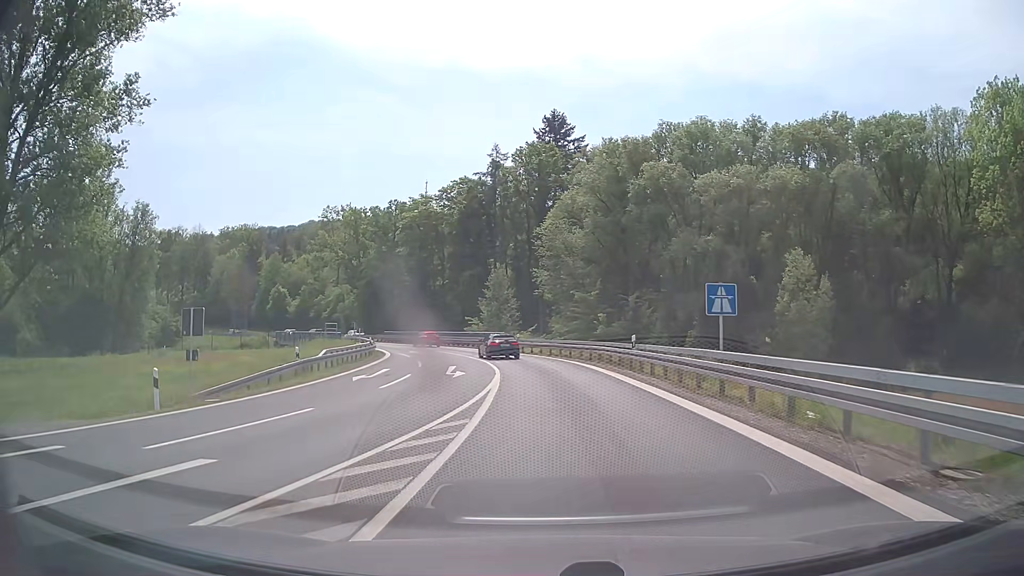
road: motorway_link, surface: asphalt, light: Day
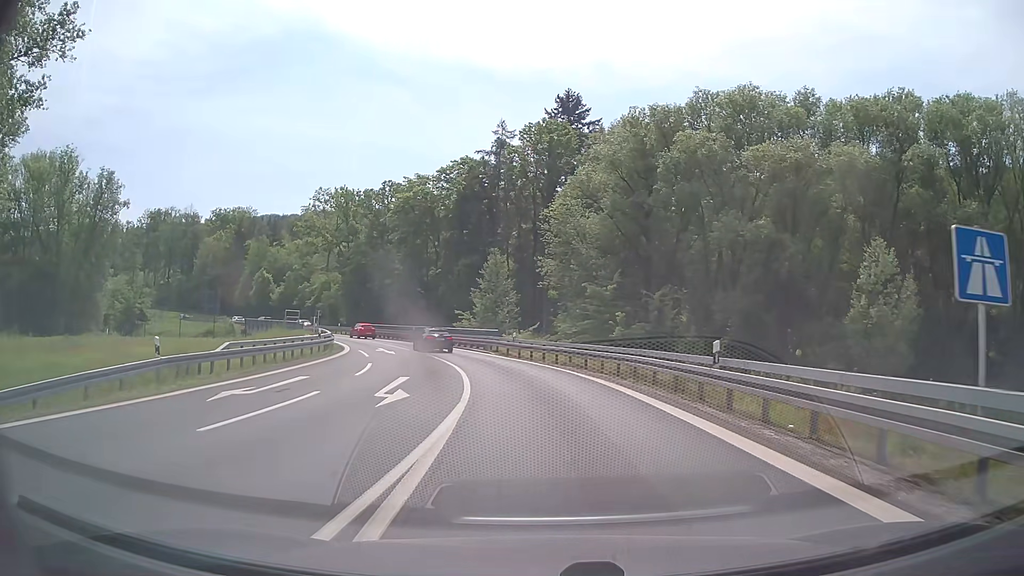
(0.0, +11.6) m; 0°
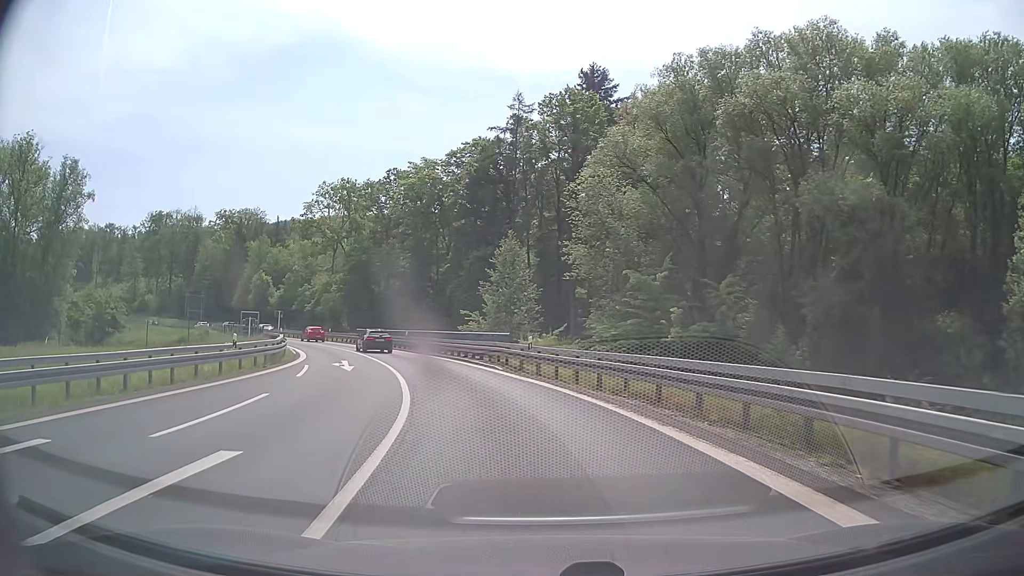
(-0.1, +12.8) m; -2°
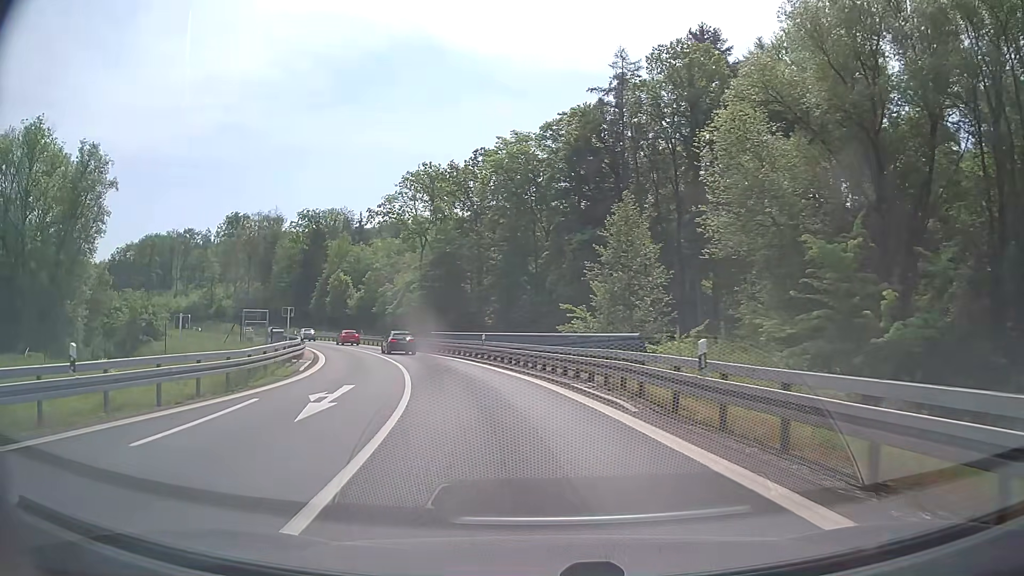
(-1.1, +13.7) m; -10°
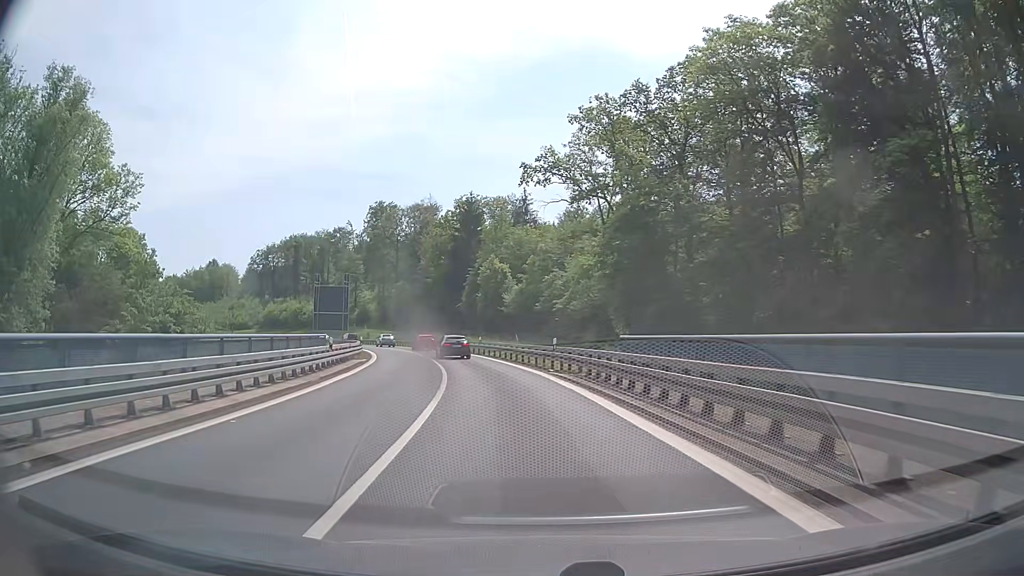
(-4.4, +29.2) m; -16°
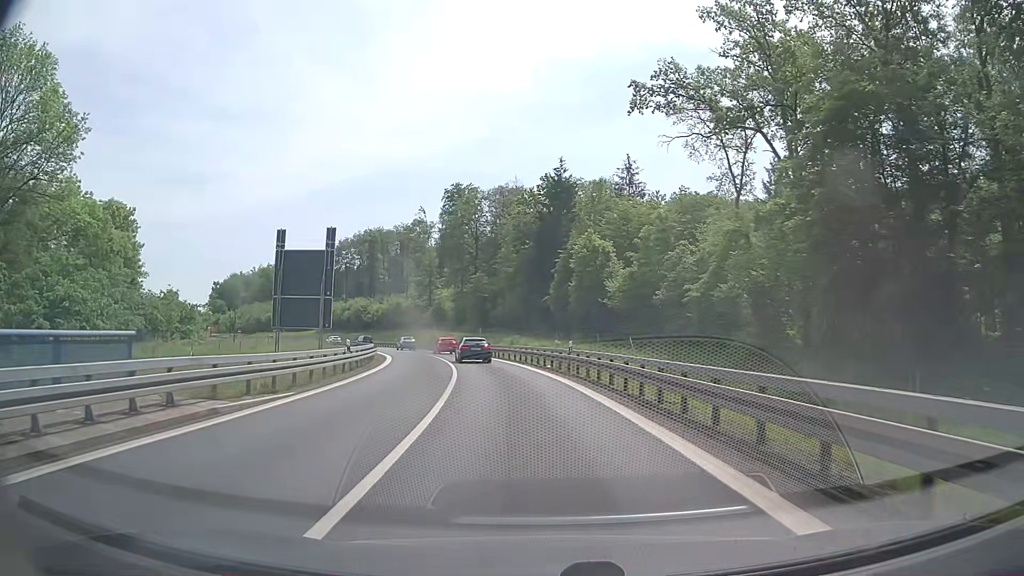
(-1.7, +23.5) m; -8°
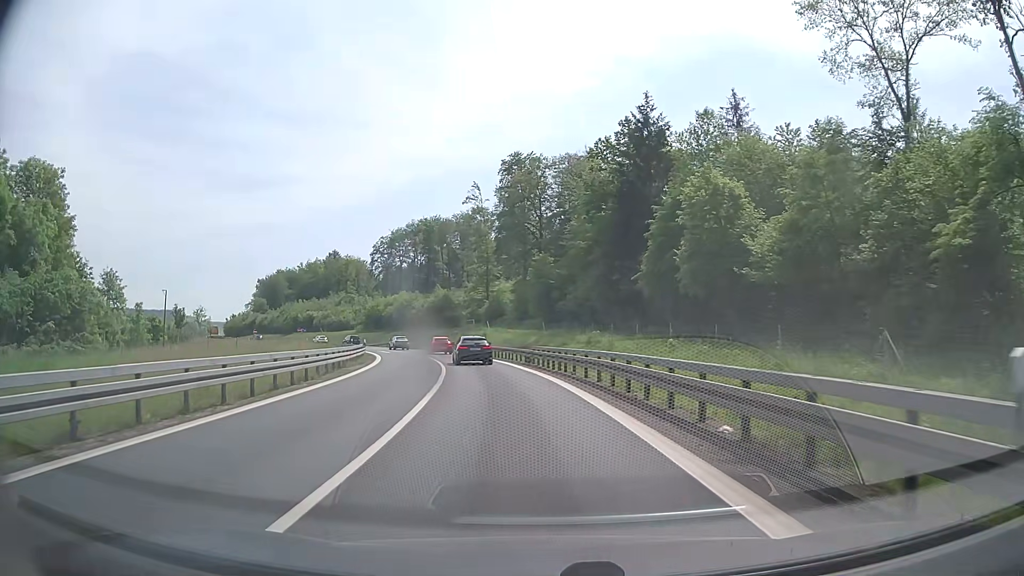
(-1.0, +23.6) m; -6°
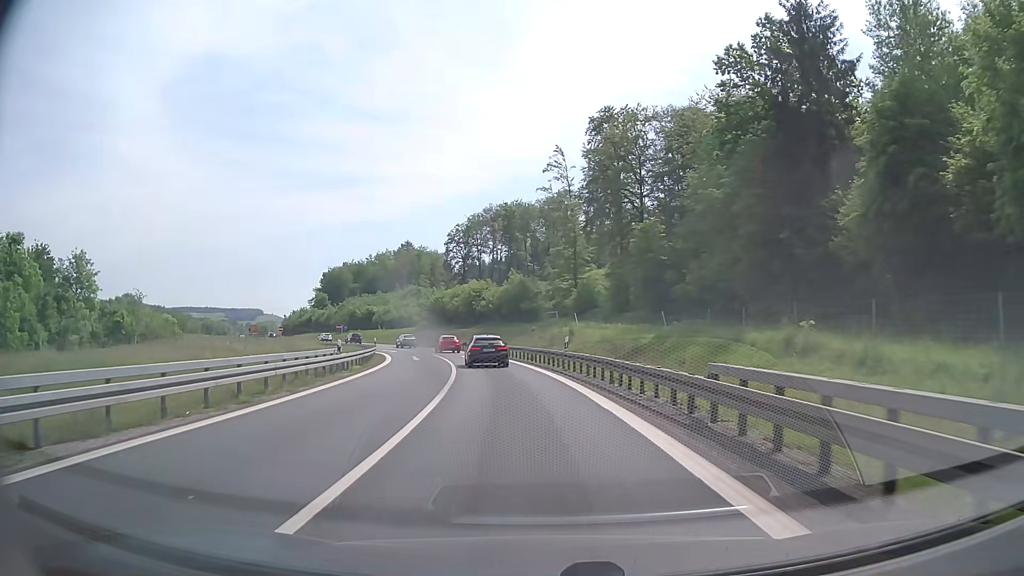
(-1.7, +23.7) m; -8°
(0, +10) (-1, +20) (-2, +30) (-4, +40) (-6, +49) (-9, +59) (-12, +69) (-16, +78) (-20, +87) (-25, +96) m
